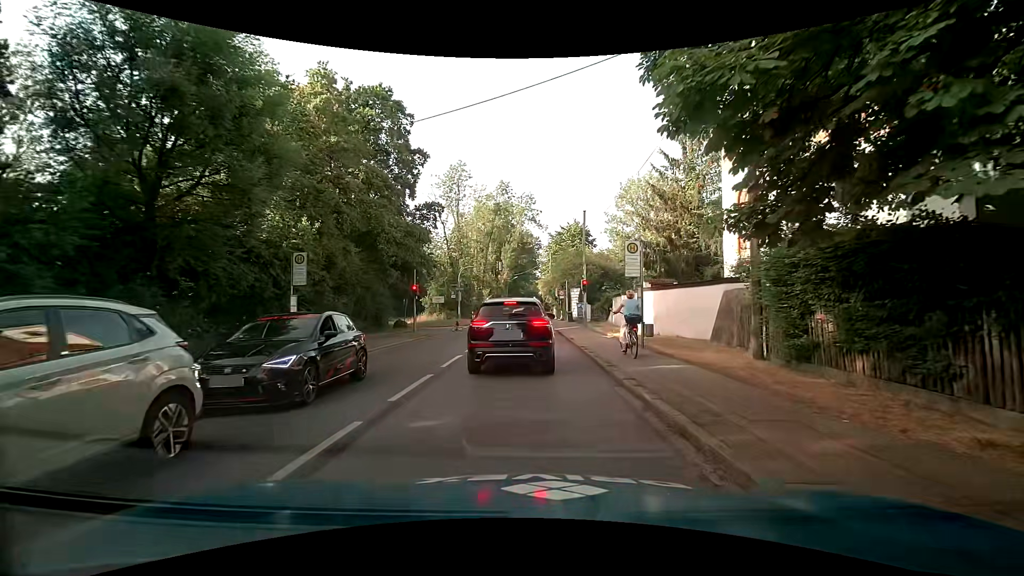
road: secondary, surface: asphalt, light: Day
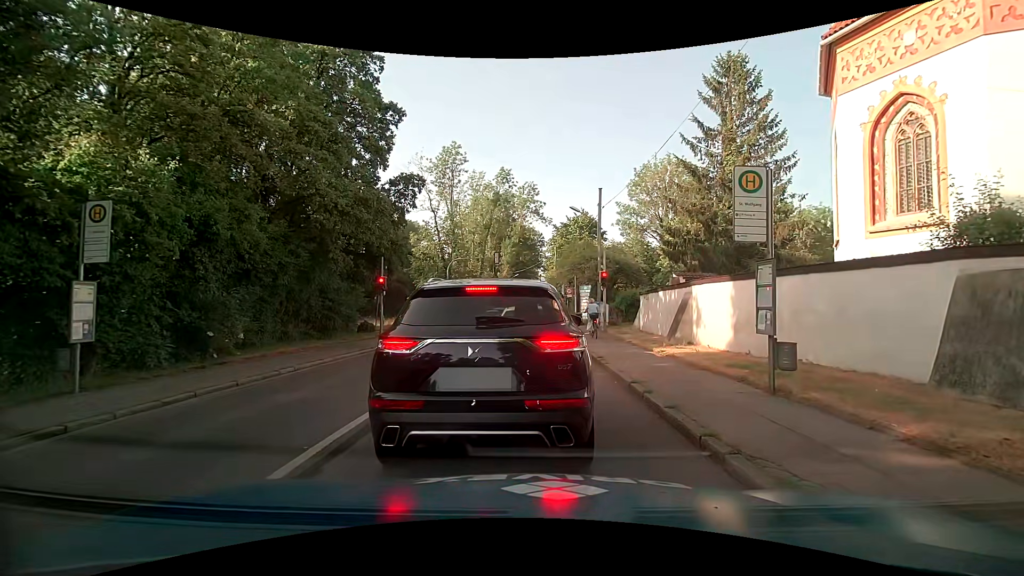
(+0.1, +7.7) m; +2°
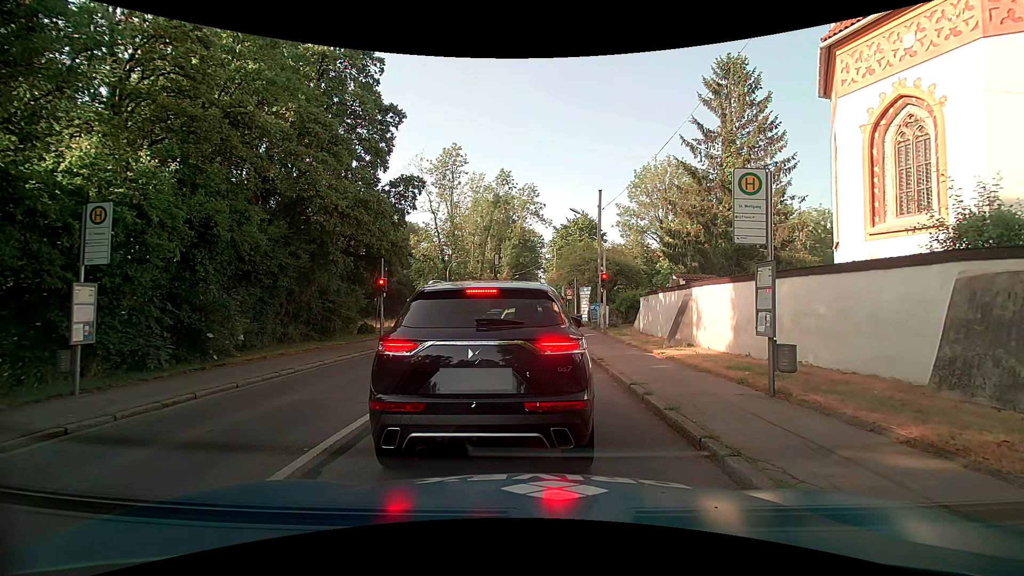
(0.0, +0.1) m; 0°
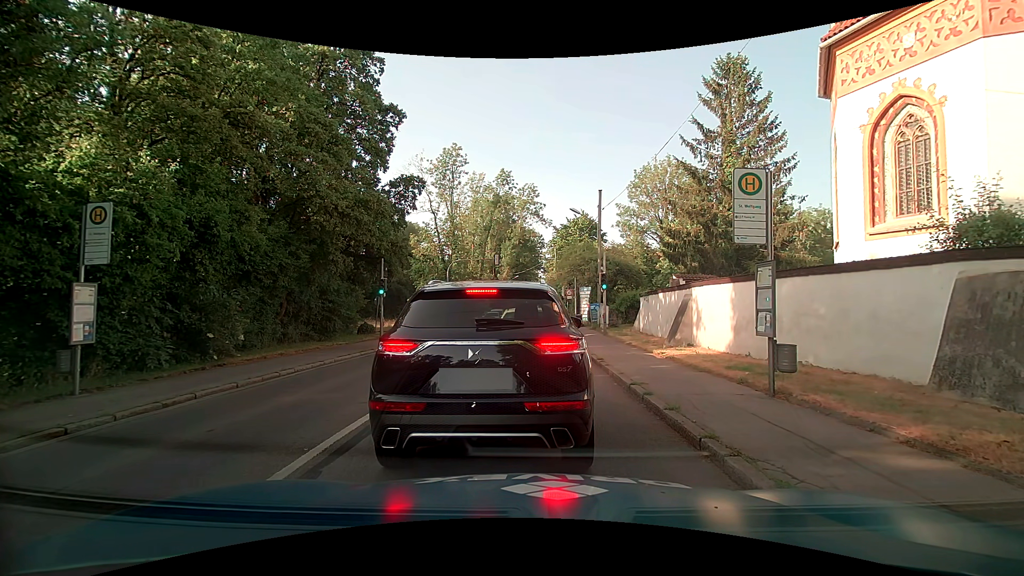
(0.0, 0.0) m; 0°
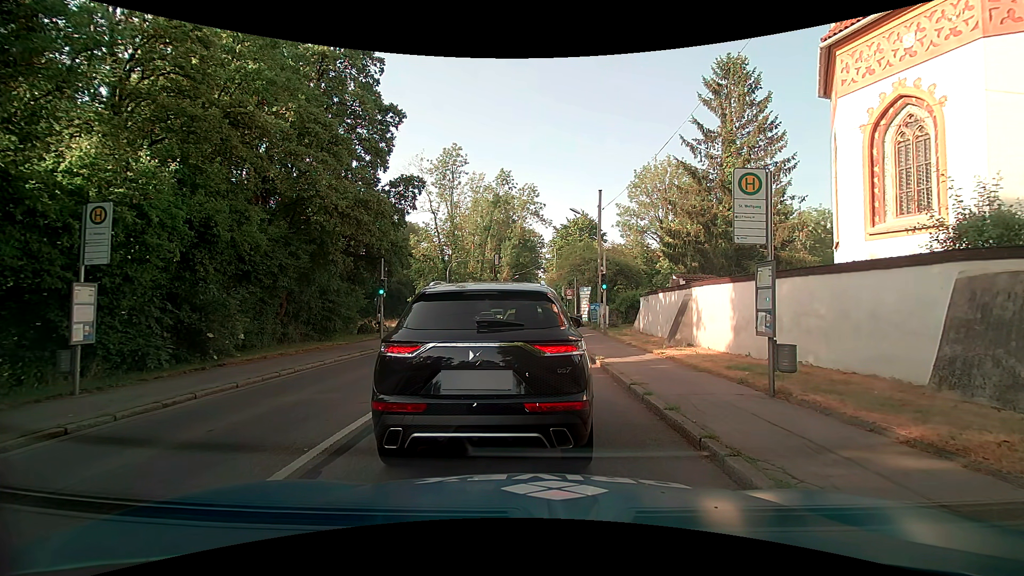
(0.0, 0.0) m; 0°
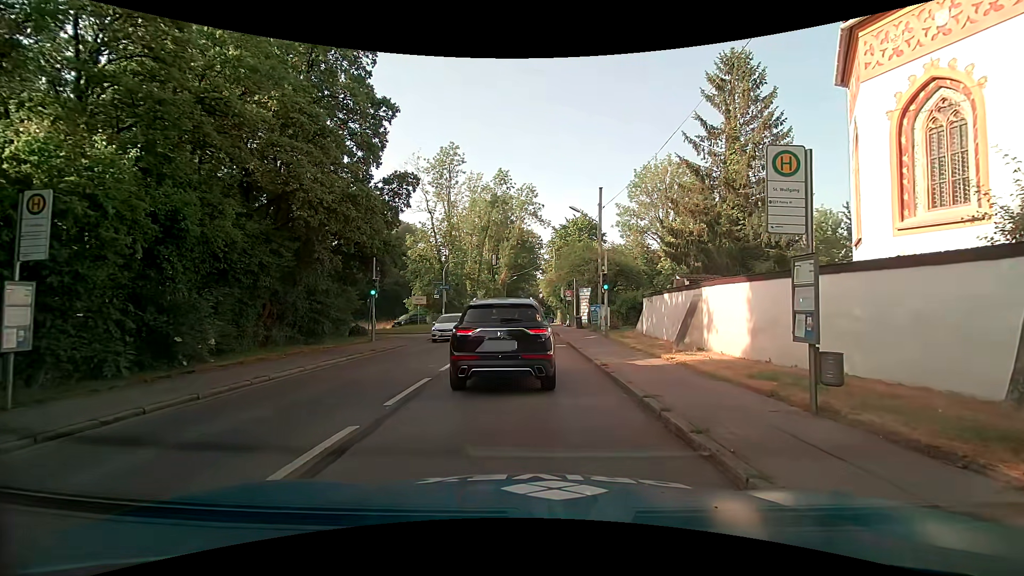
(0.0, +1.1) m; 0°
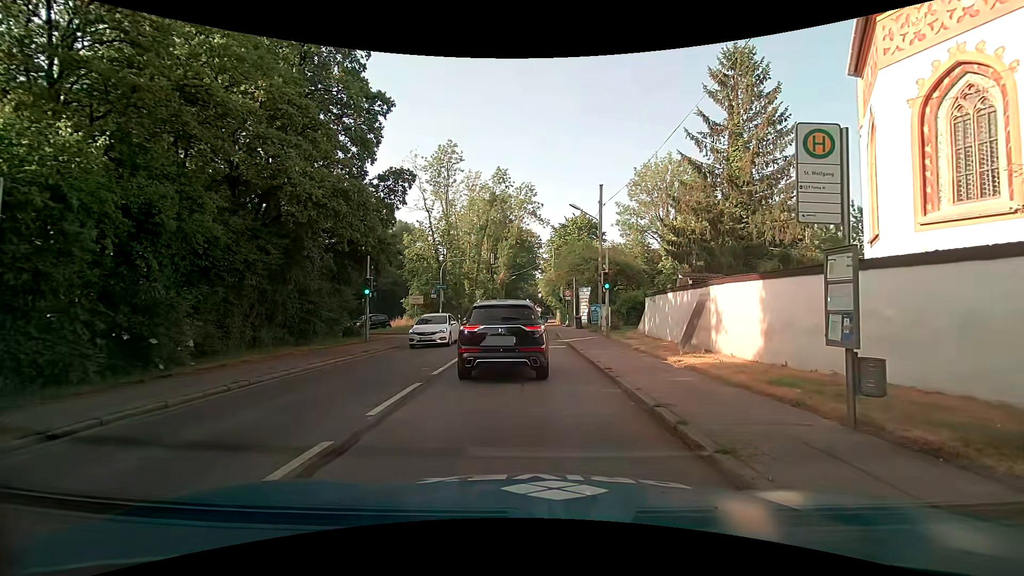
(0.0, +0.8) m; -1°
